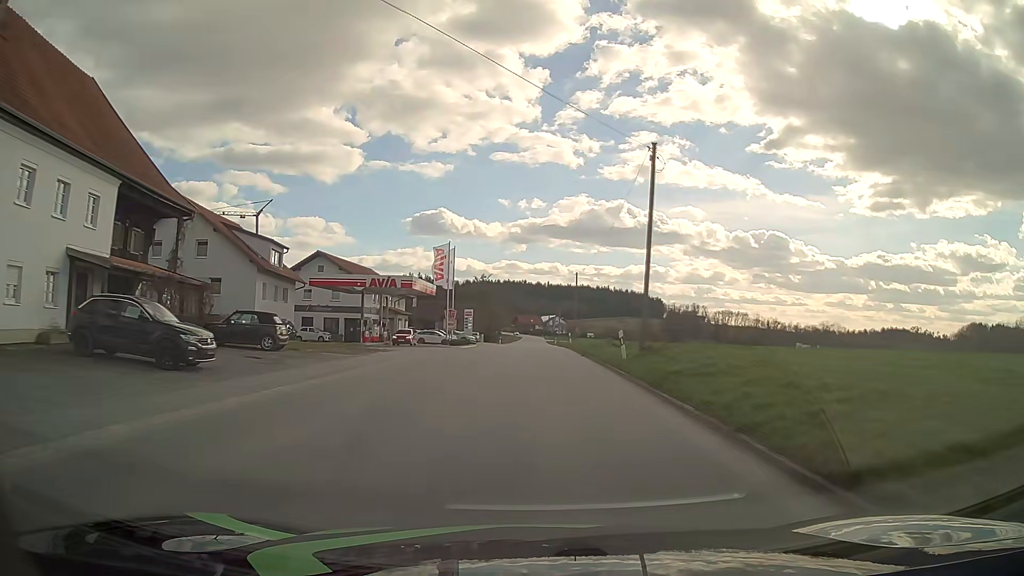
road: tertiary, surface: asphalt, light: Day
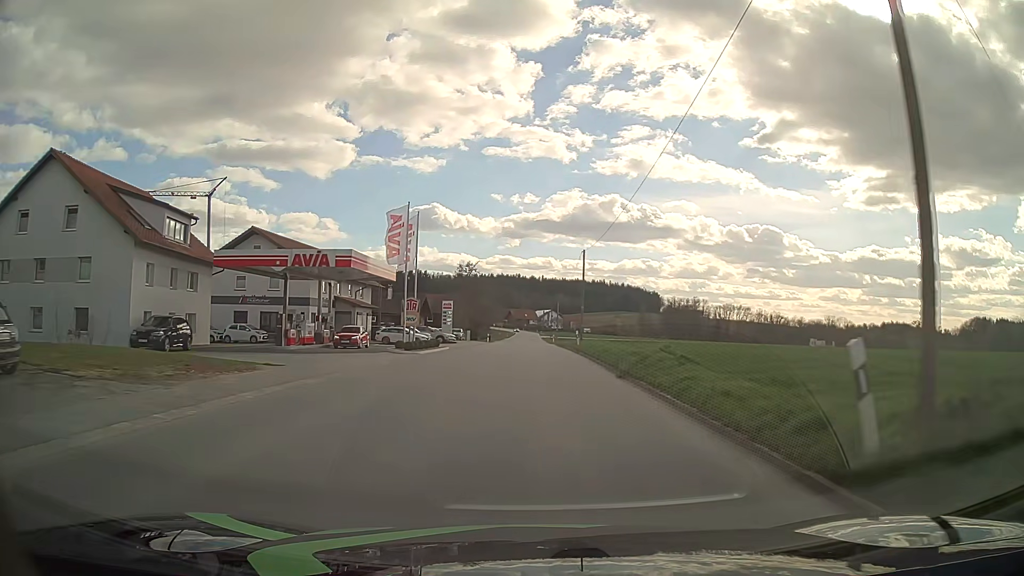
(+0.1, +15.4) m; +1°
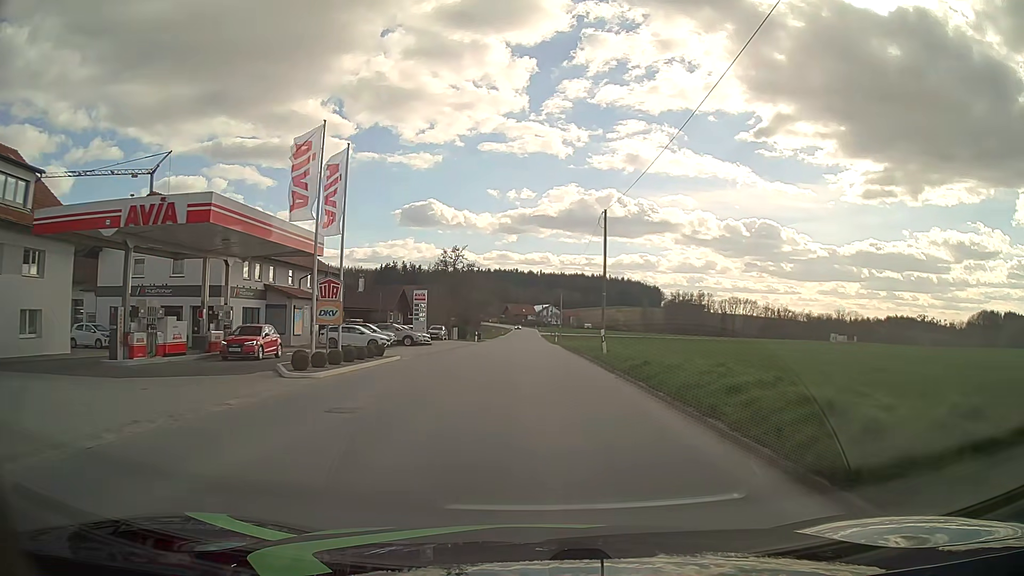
(0.0, +15.5) m; 0°
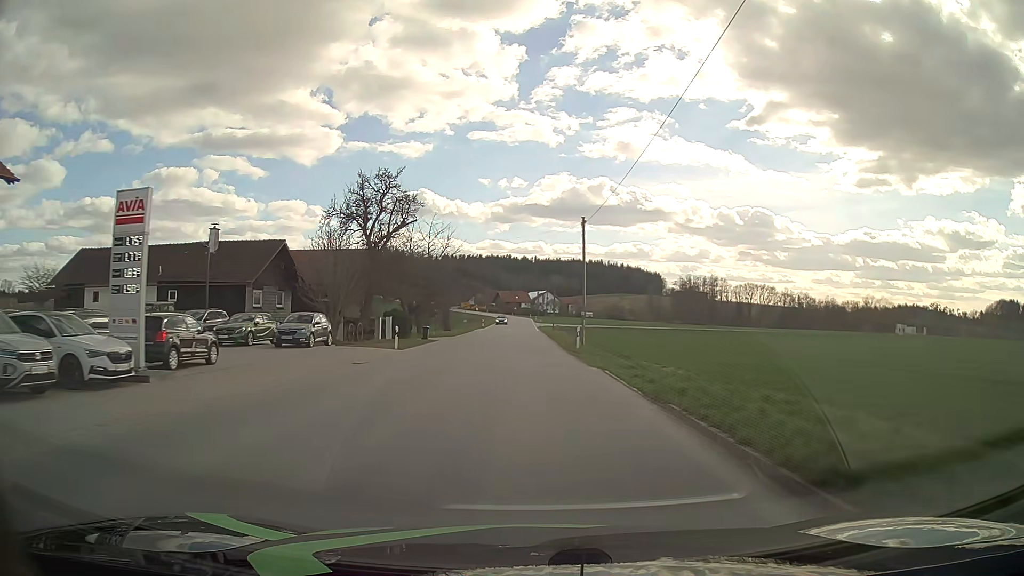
(+0.1, +38.9) m; +1°
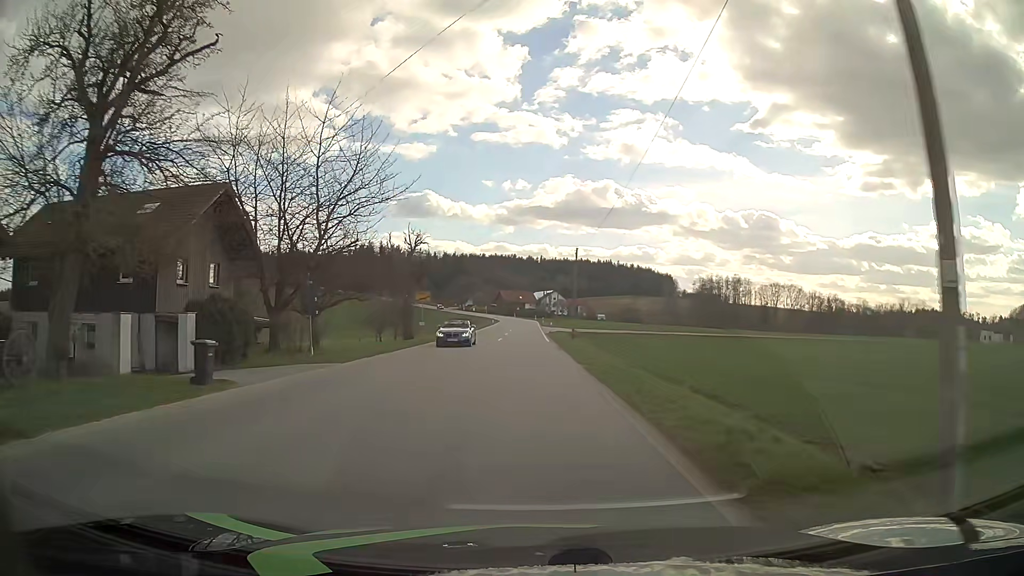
(-0.1, +30.9) m; -1°
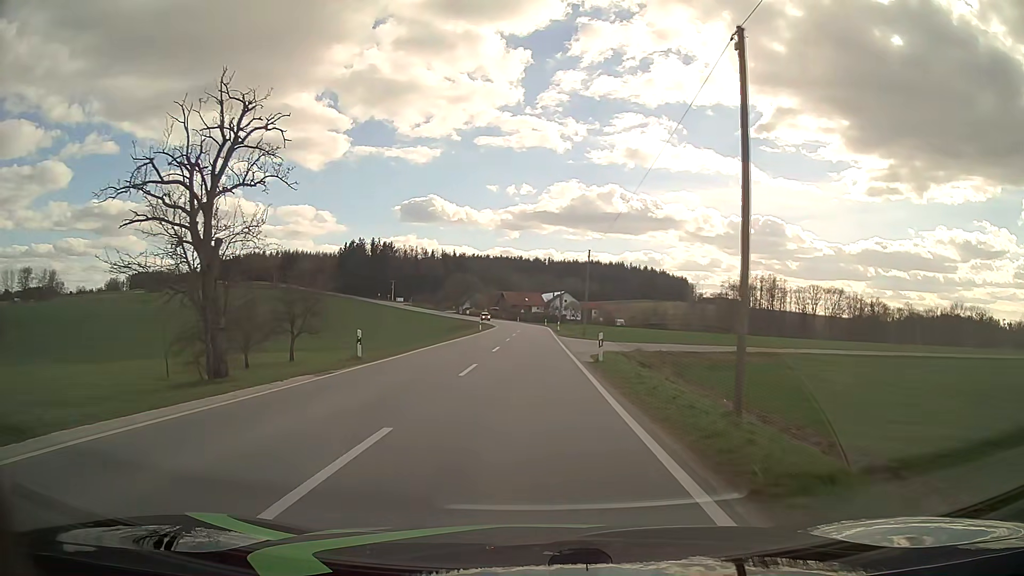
(-0.3, +38.3) m; -1°
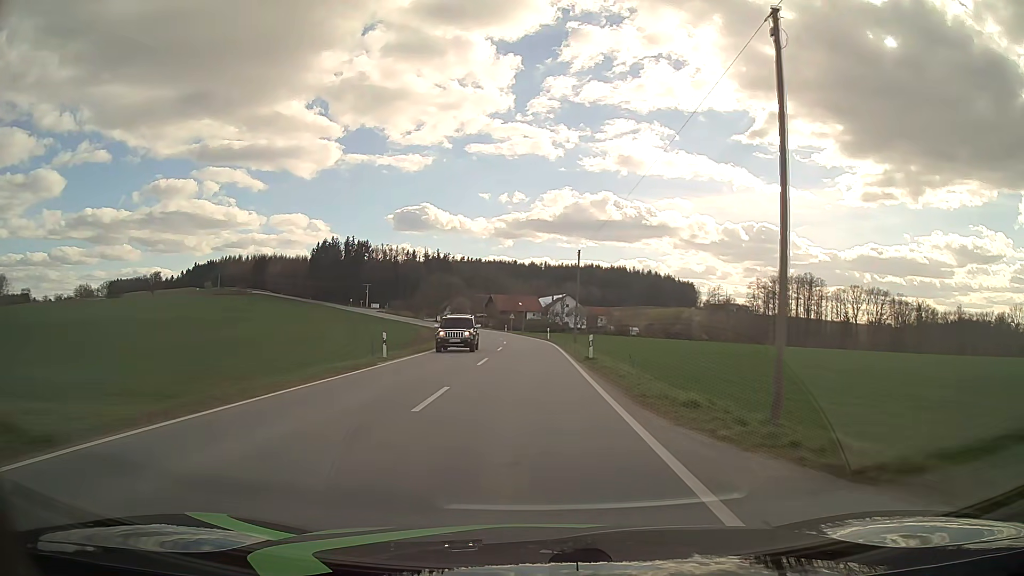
(+0.2, +42.7) m; 0°
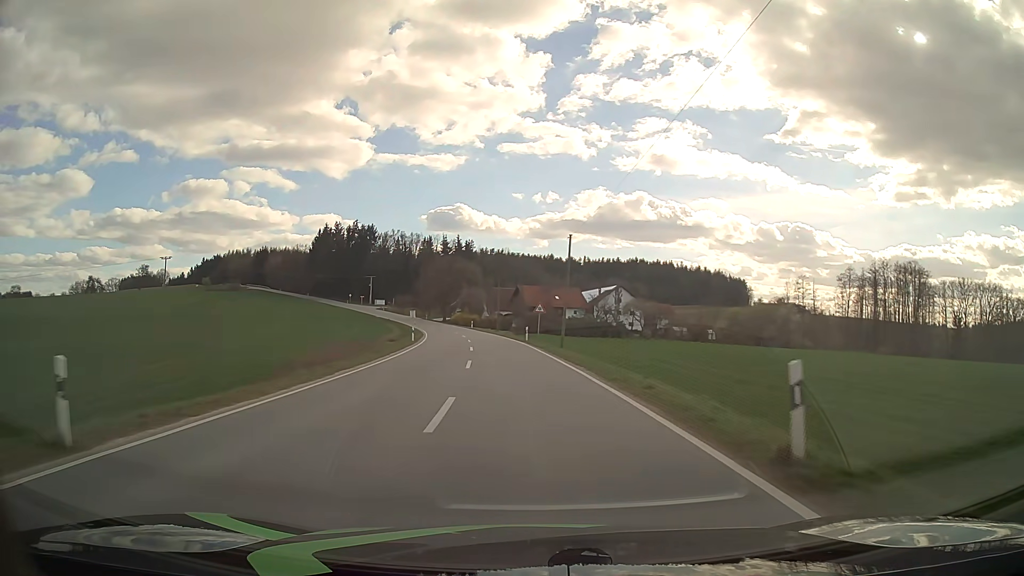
(-0.7, +50.9) m; -3°
(0, +10) (0, +20) (-1, +30) (-2, +40) (-3, +50) (-4, +60) (-6, +70) (-8, +79) (-10, +89) (-12, +99) m
